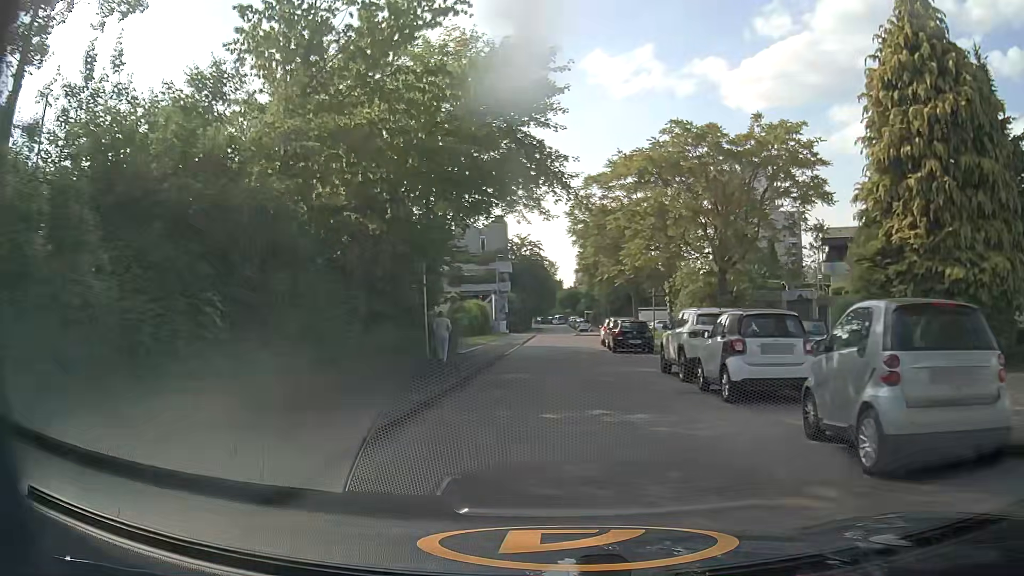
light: Day
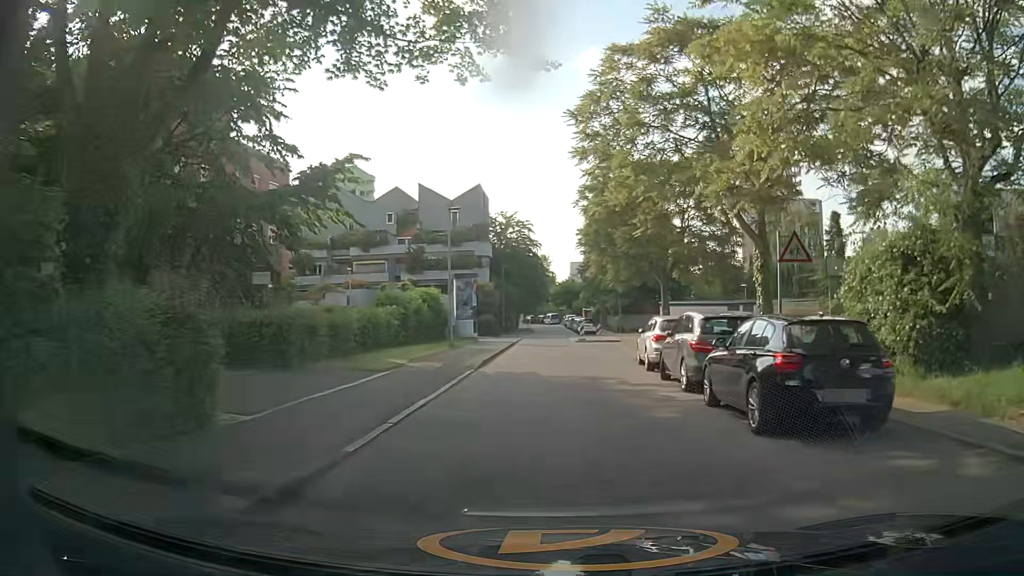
(-0.2, +21.0) m; -1°
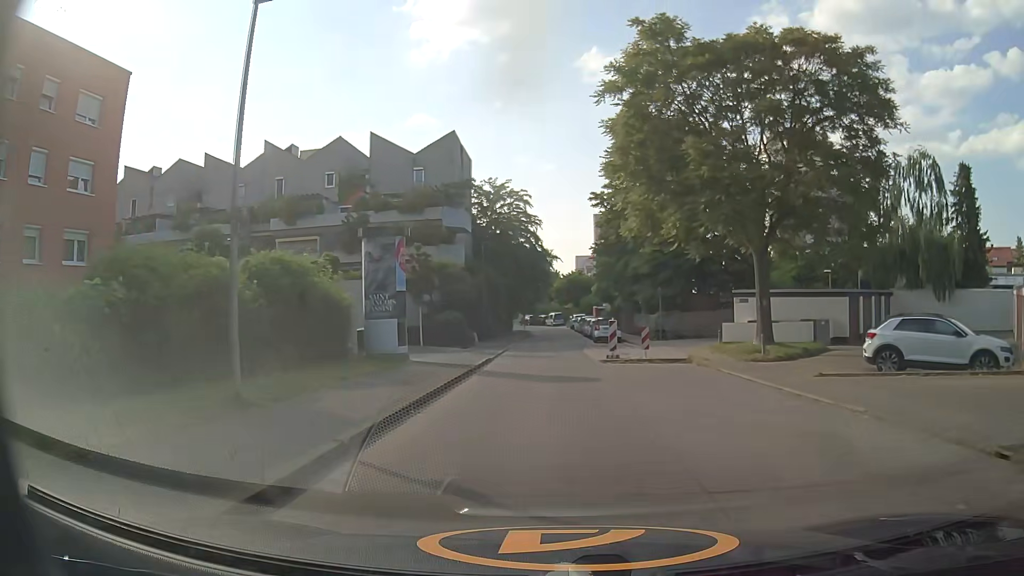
(+0.2, +20.7) m; -1°
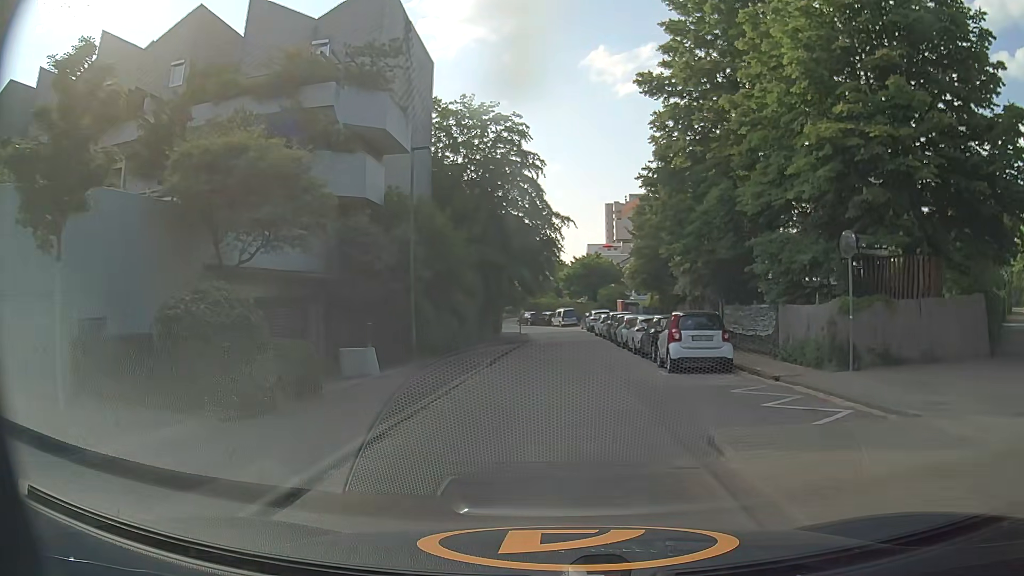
(+0.2, +24.3) m; 0°
